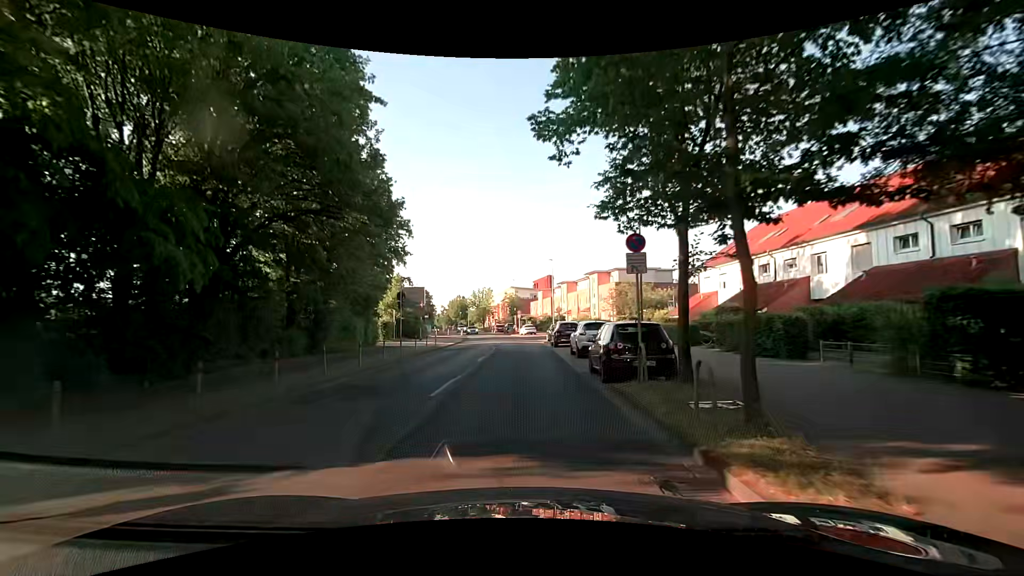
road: tertiary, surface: asphalt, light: Day
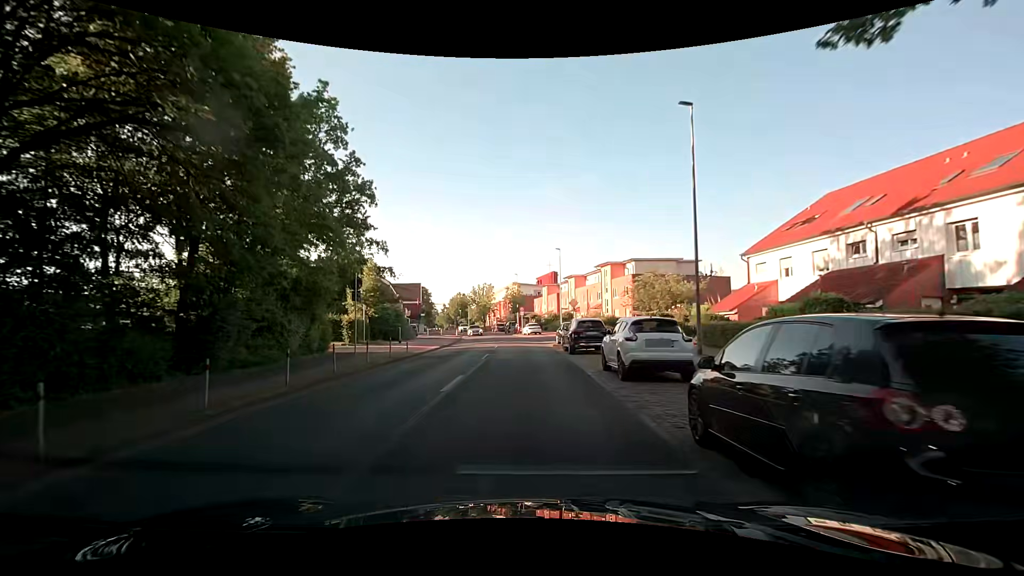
(0.0, +8.8) m; -1°
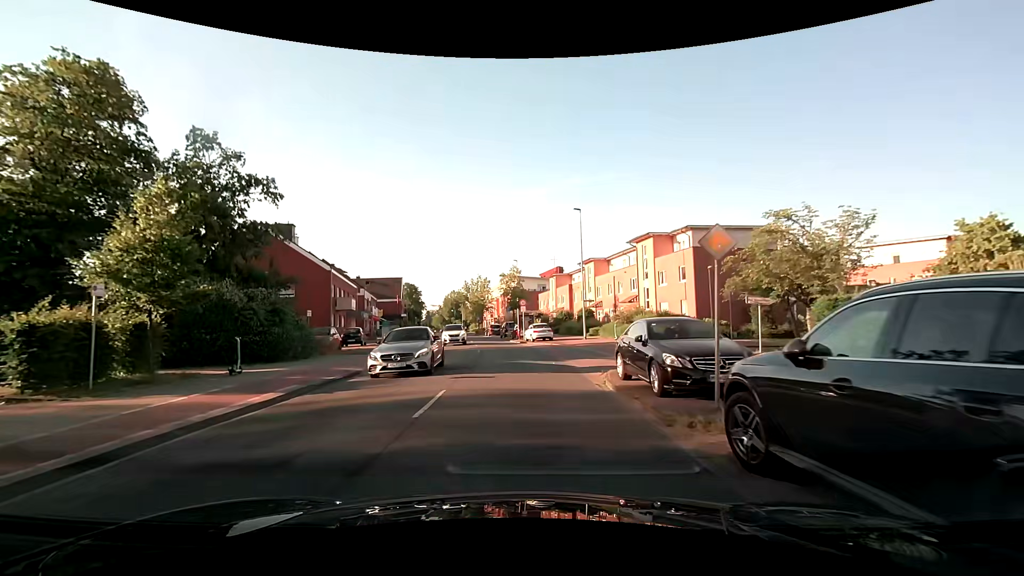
(0.0, +21.4) m; 0°
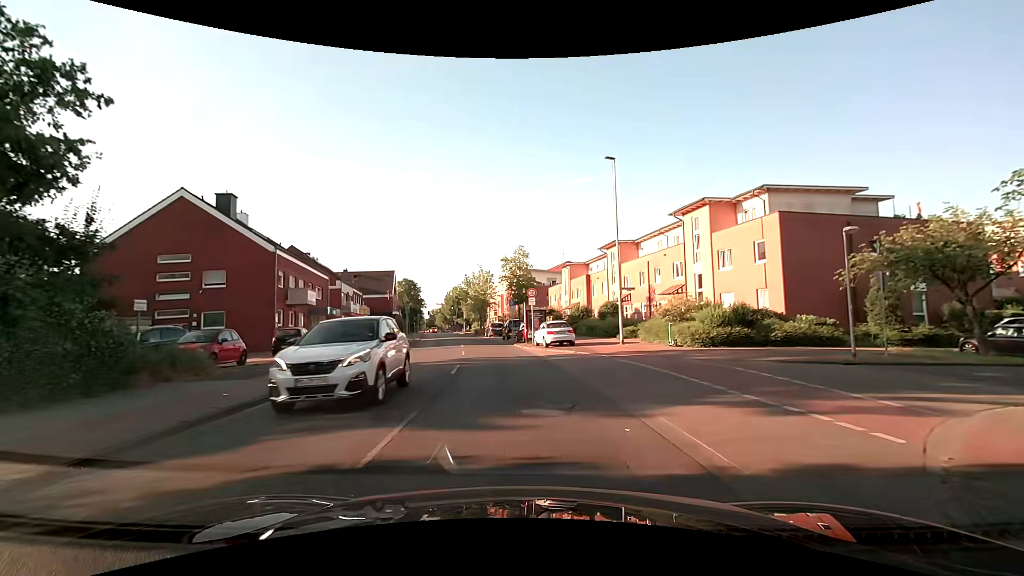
(-0.2, +11.9) m; -2°
